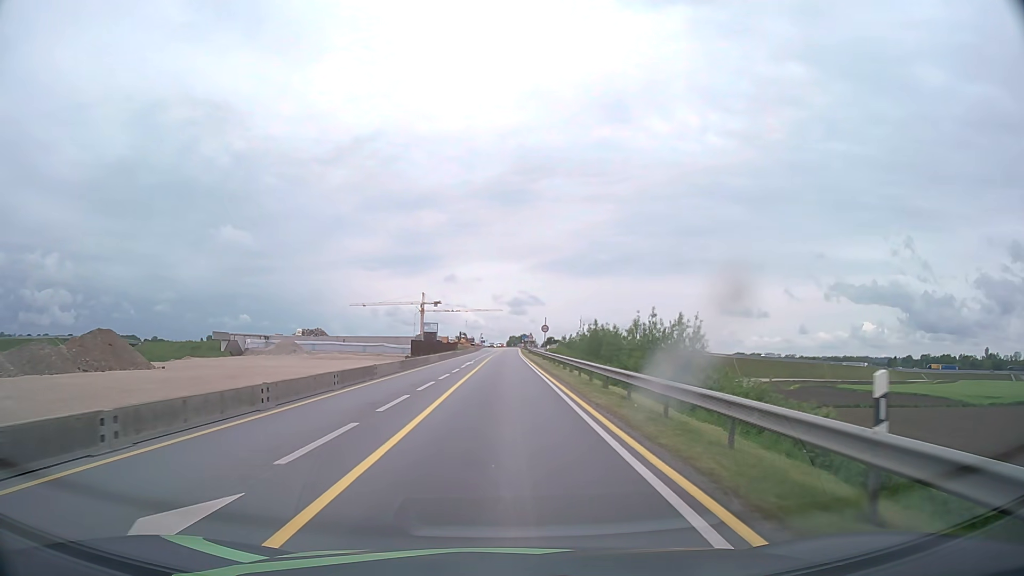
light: Day
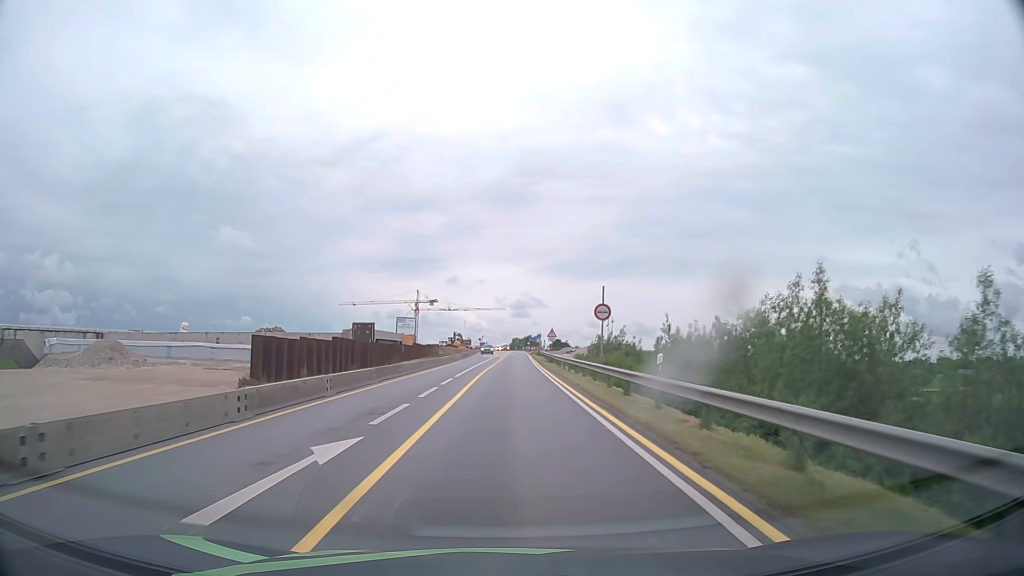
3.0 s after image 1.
(-0.1, +38.0) m; 0°
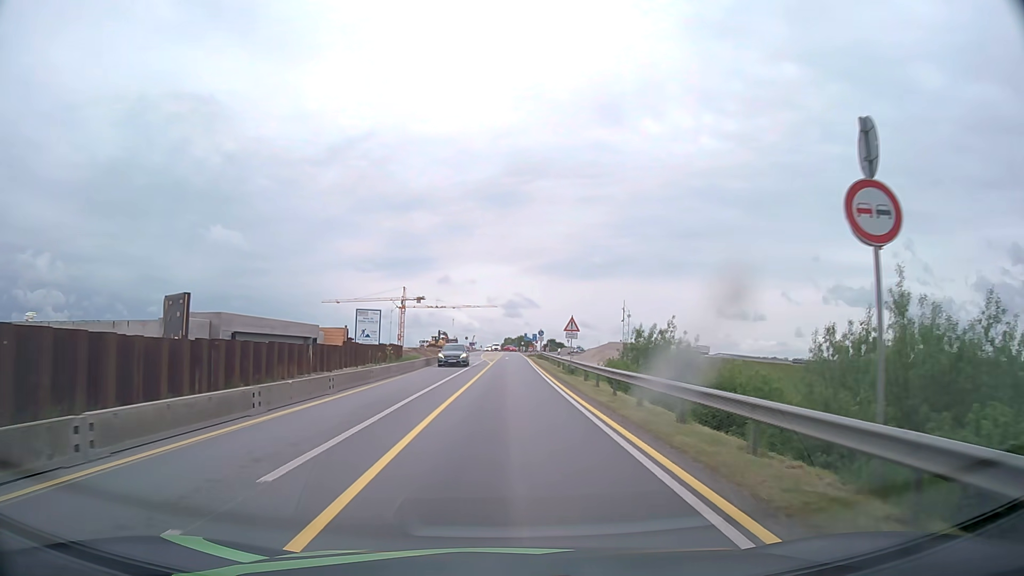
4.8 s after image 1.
(+0.1, +22.8) m; +1°
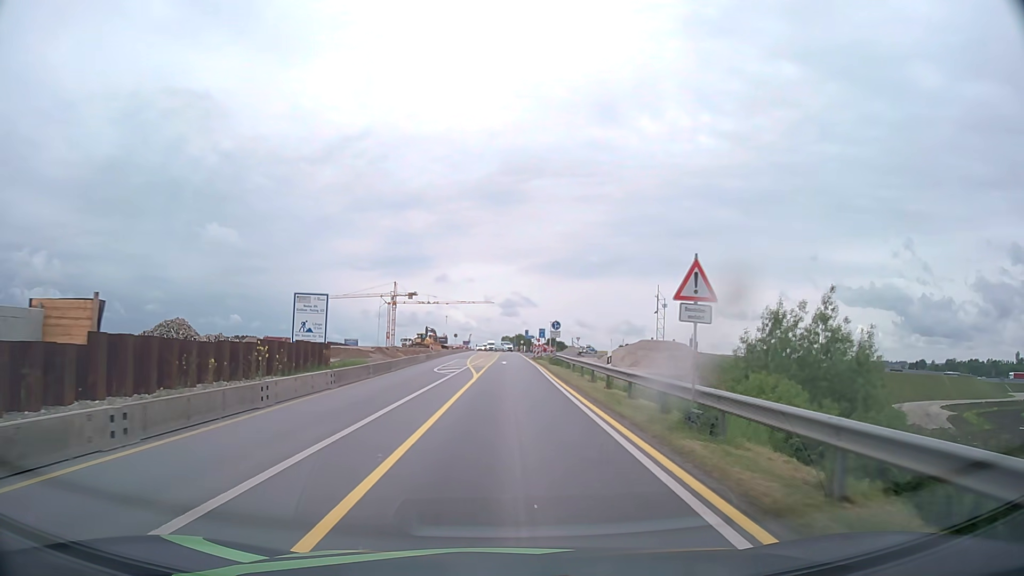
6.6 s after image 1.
(+0.1, +22.9) m; 0°
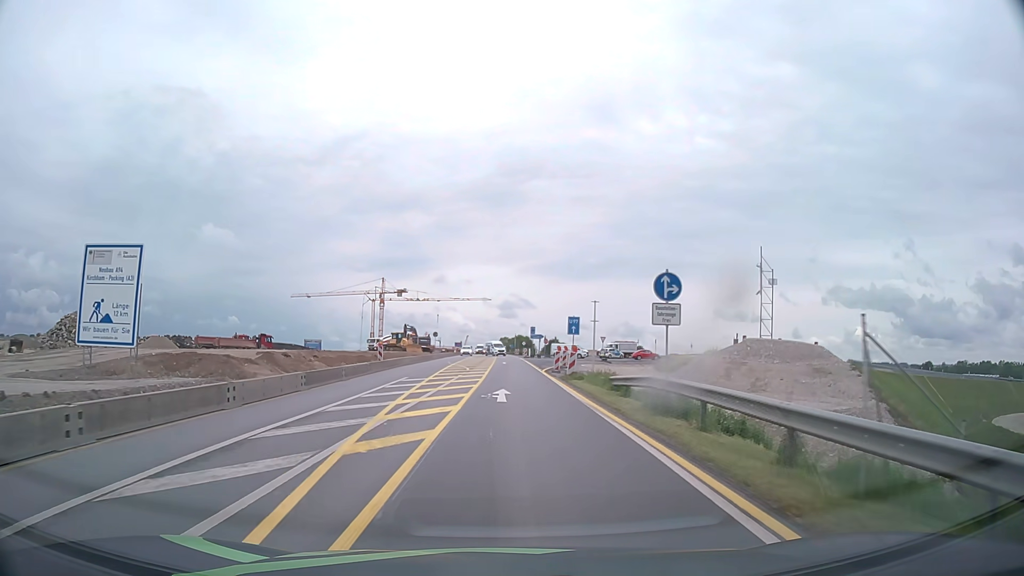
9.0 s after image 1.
(0.0, +30.5) m; 0°
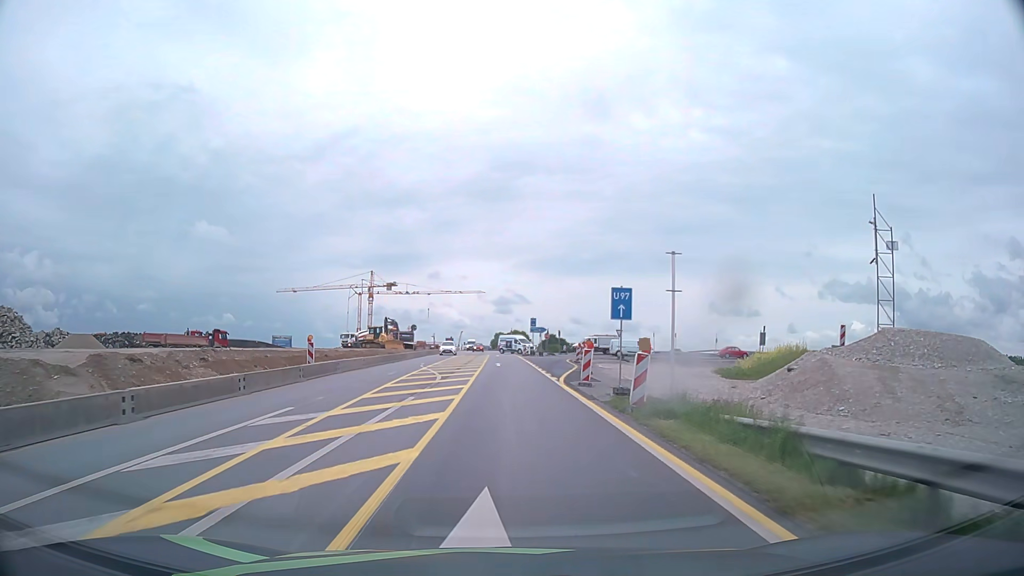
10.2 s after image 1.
(+0.1, +15.2) m; 0°
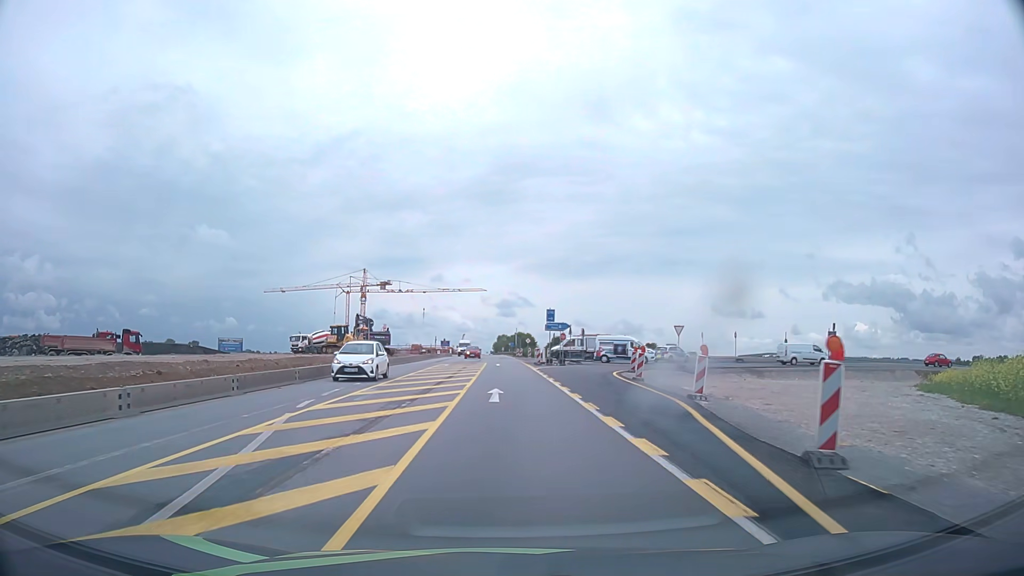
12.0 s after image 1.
(-0.1, +22.9) m; 0°
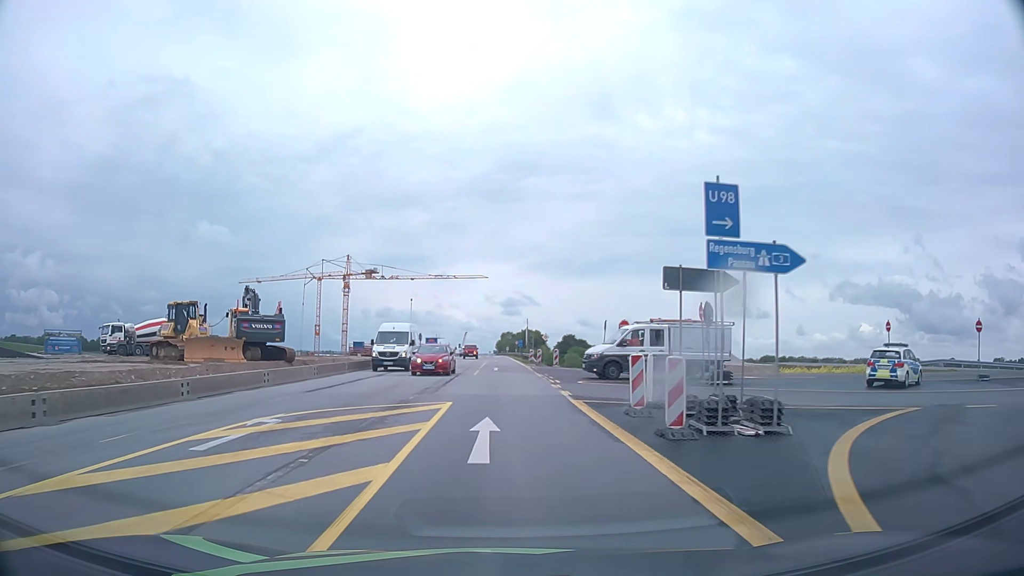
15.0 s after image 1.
(-0.1, +38.2) m; 0°
(0, +10) (0, +20) (0, +30) (0, +40) (0, +50) (0, +60) (0, +70) (-1, +80) (-1, +90) (-1, +100) m
